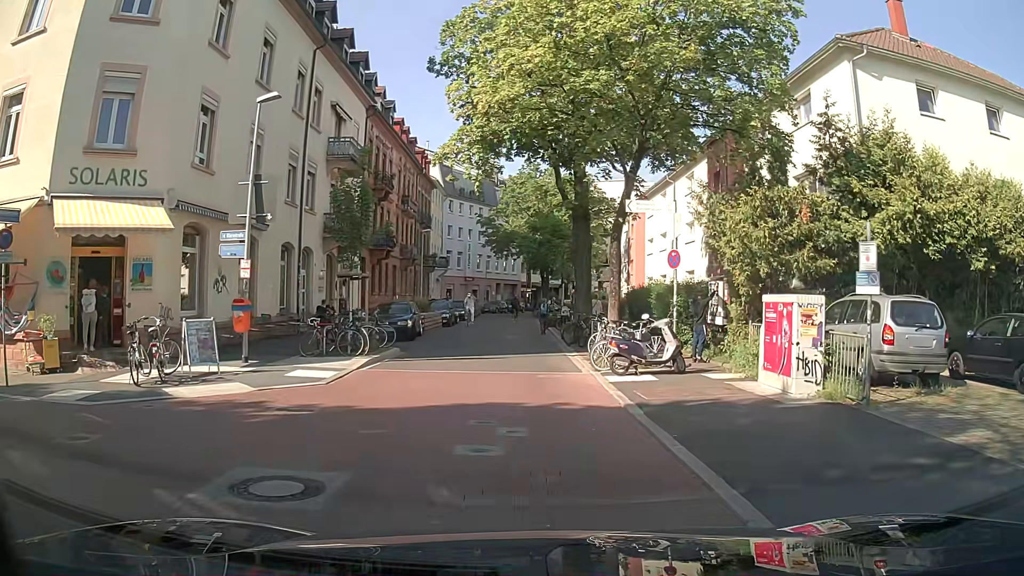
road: residential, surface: asphalt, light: Day
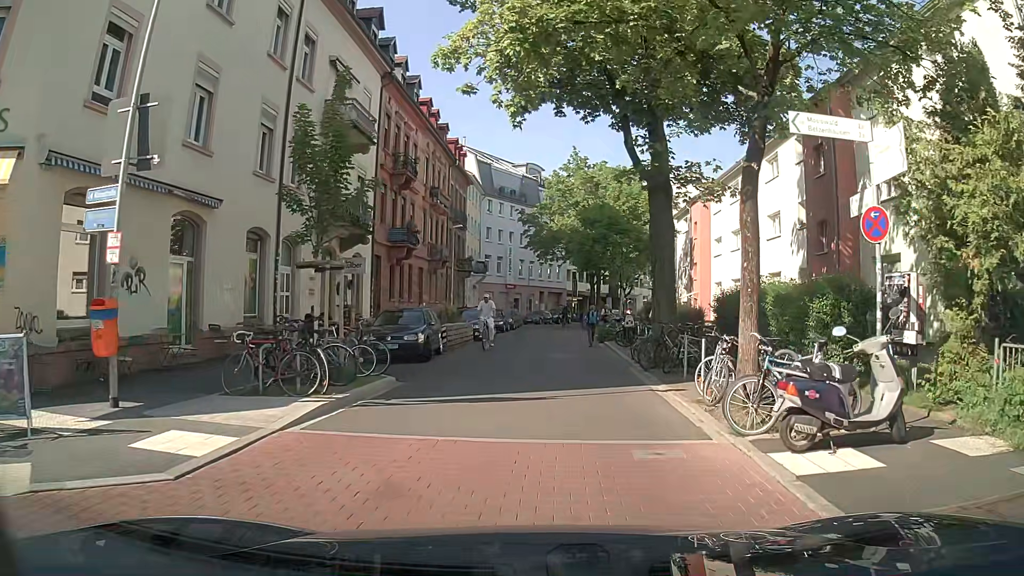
(-0.6, +7.1) m; -4°
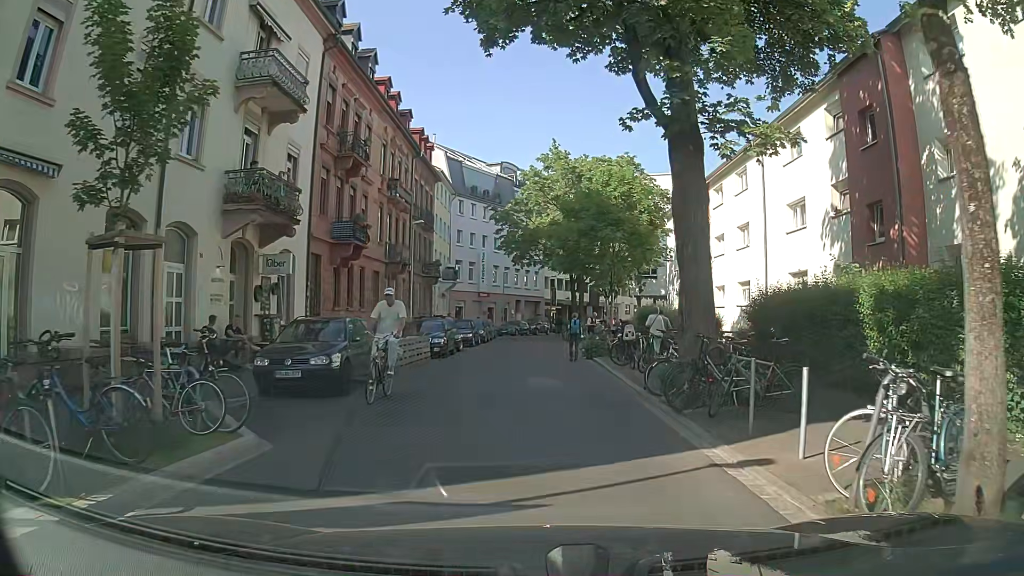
(0.0, +5.7) m; -1°
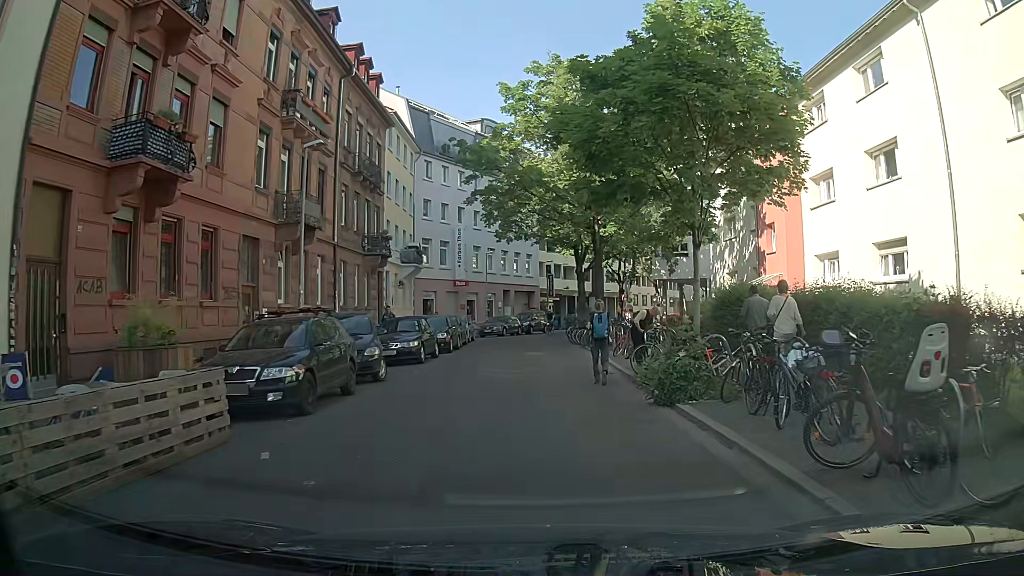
(+0.6, +14.9) m; +2°
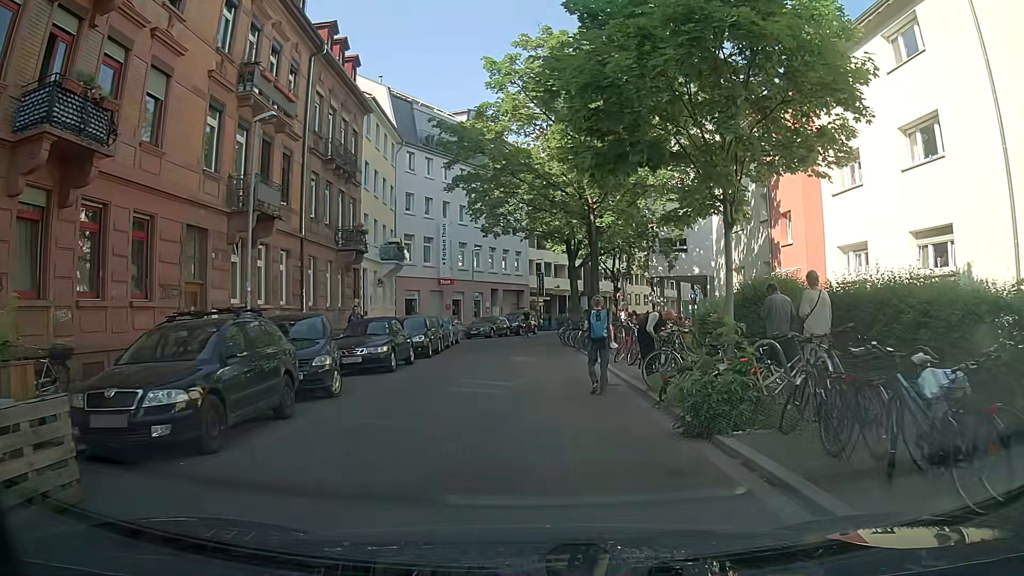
(0.0, +2.7) m; 0°
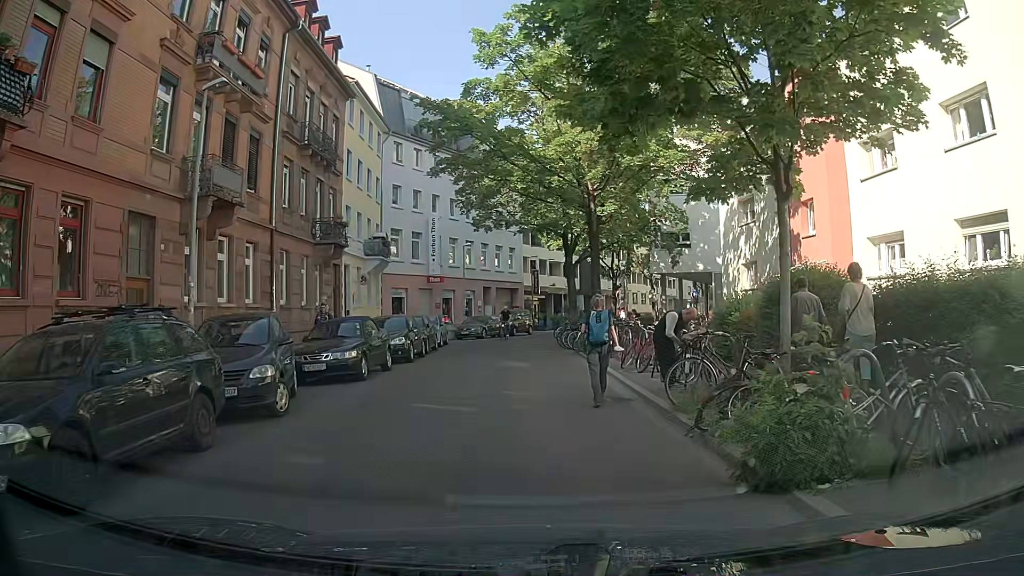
(0.0, +2.4) m; 0°
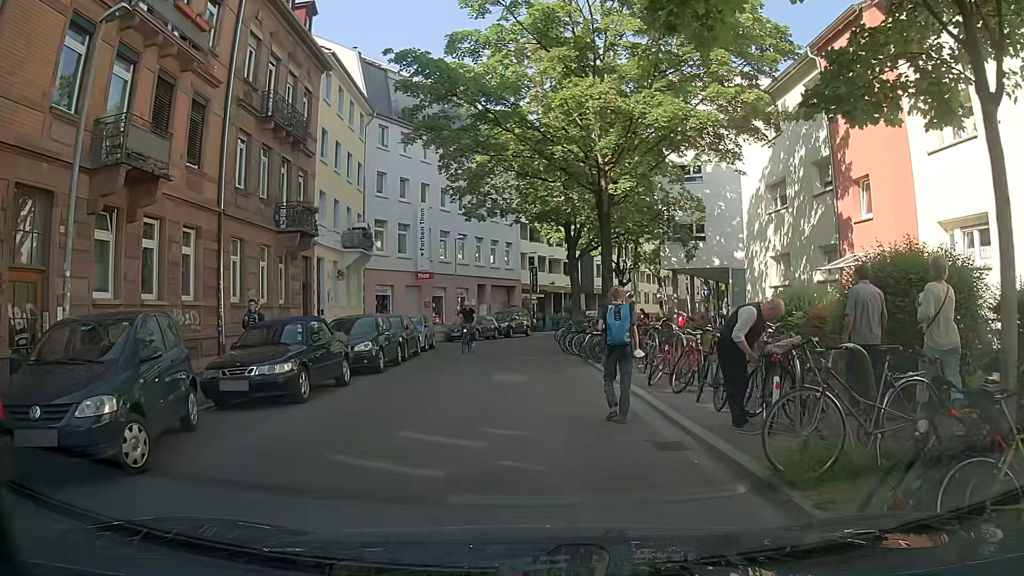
(0.0, +3.8) m; -1°
